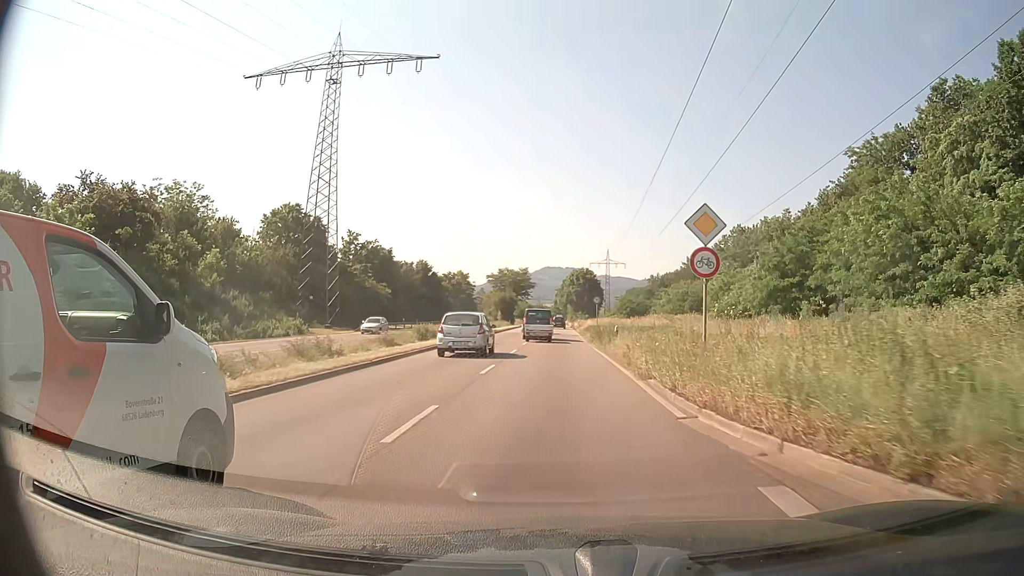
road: primary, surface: asphalt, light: Day
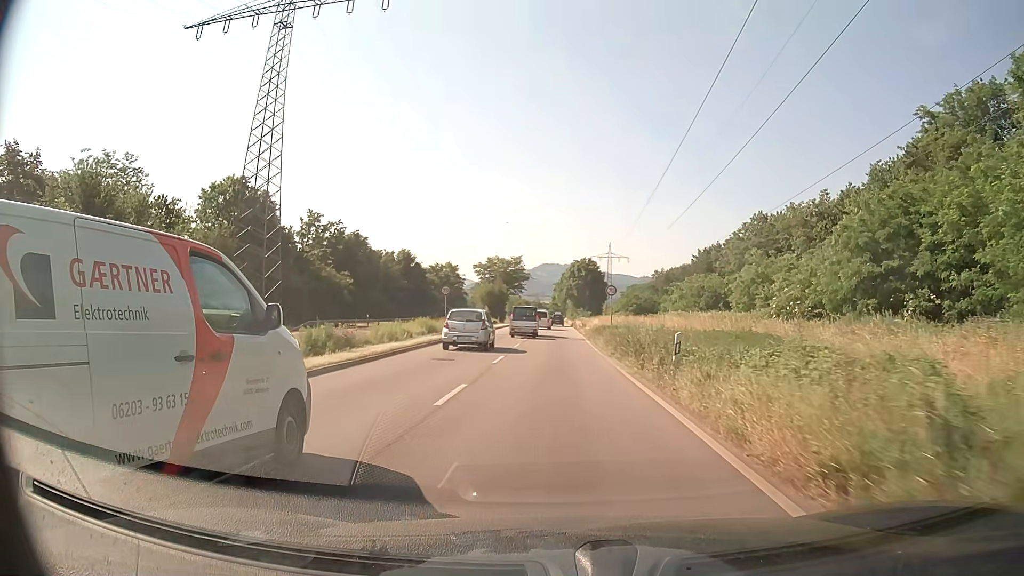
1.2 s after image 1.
(0.0, +15.2) m; 0°
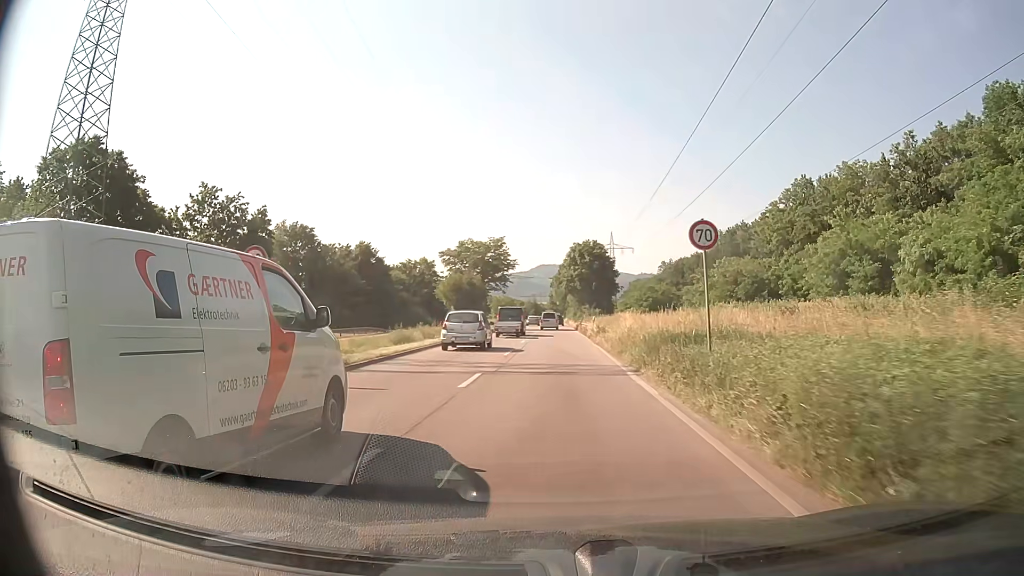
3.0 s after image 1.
(+0.1, +24.7) m; 0°
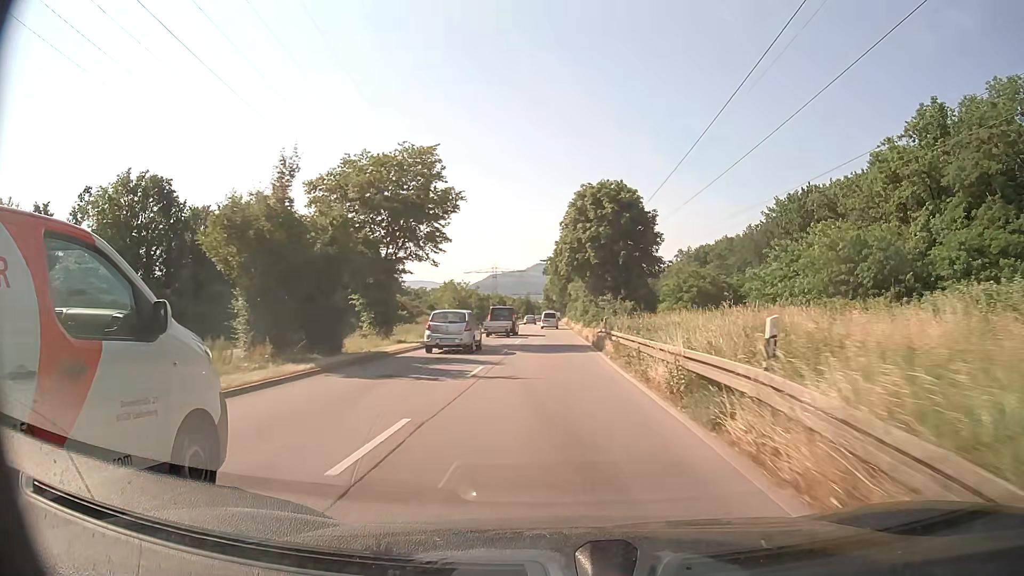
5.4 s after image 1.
(-0.1, +37.3) m; 0°
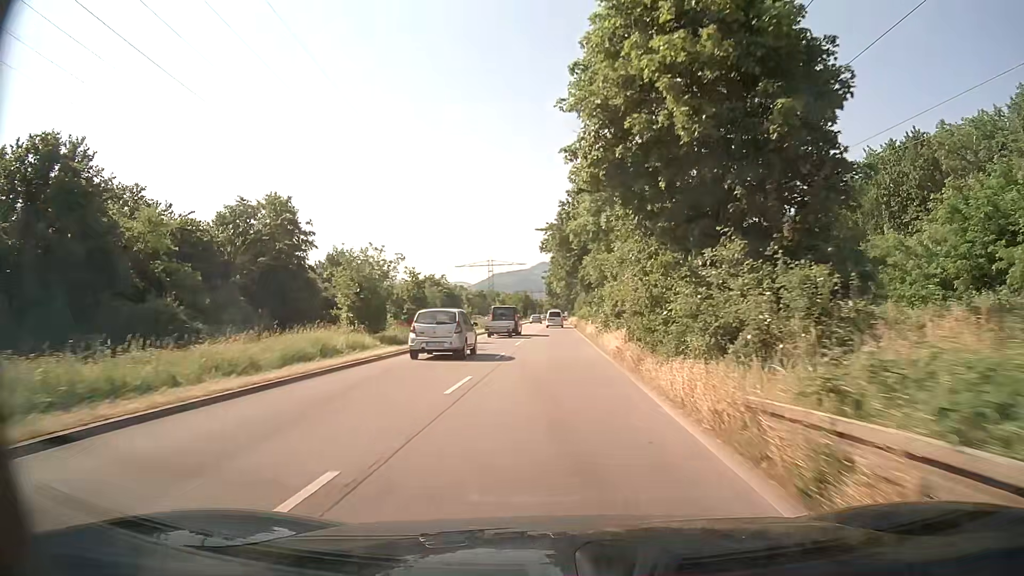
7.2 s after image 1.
(0.0, +30.0) m; 0°
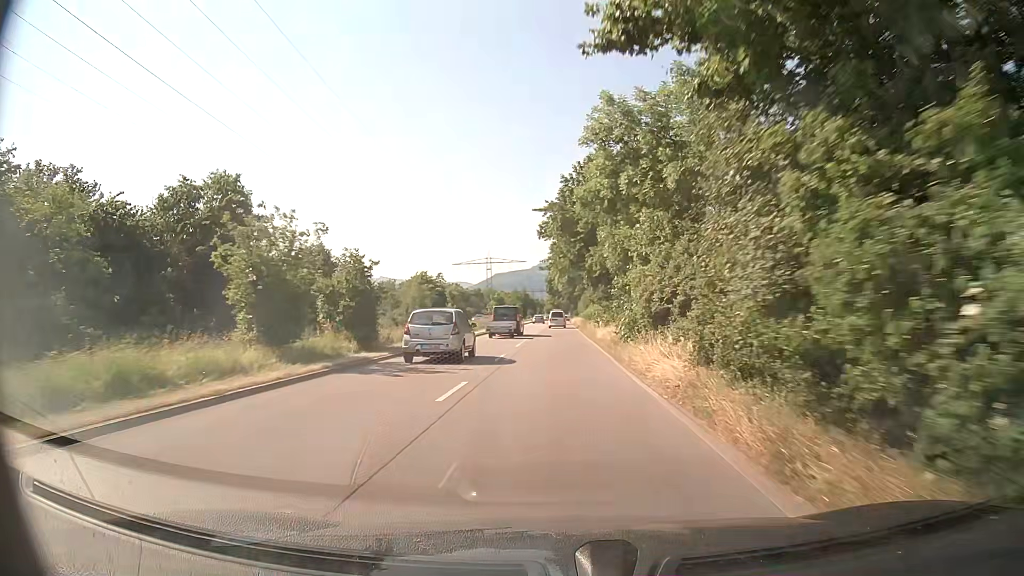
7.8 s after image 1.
(0.0, +10.2) m; 0°
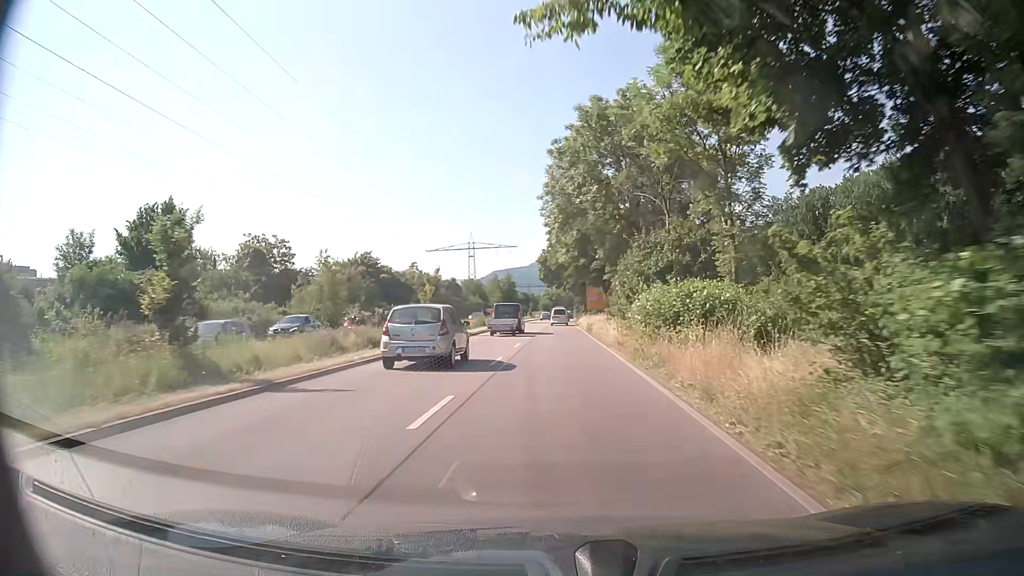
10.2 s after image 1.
(+0.1, +39.0) m; 0°
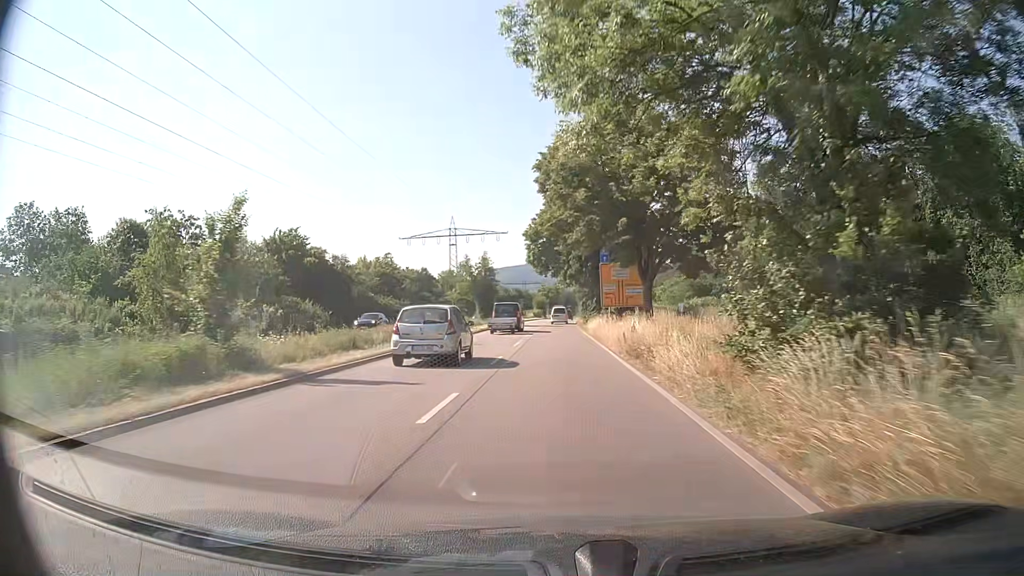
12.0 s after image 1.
(0.0, +26.7) m; 0°
